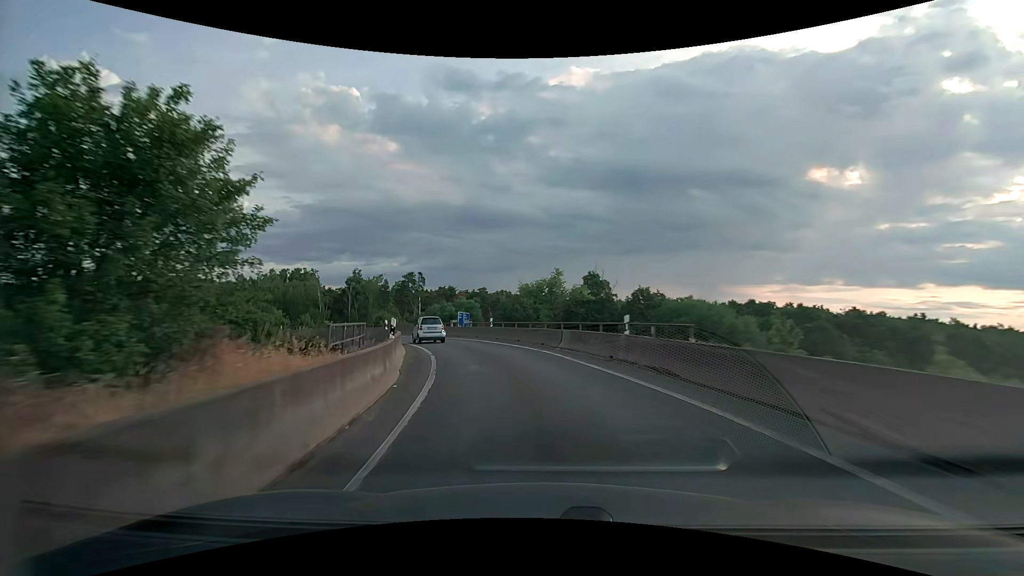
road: motorway_link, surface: asphalt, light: Day
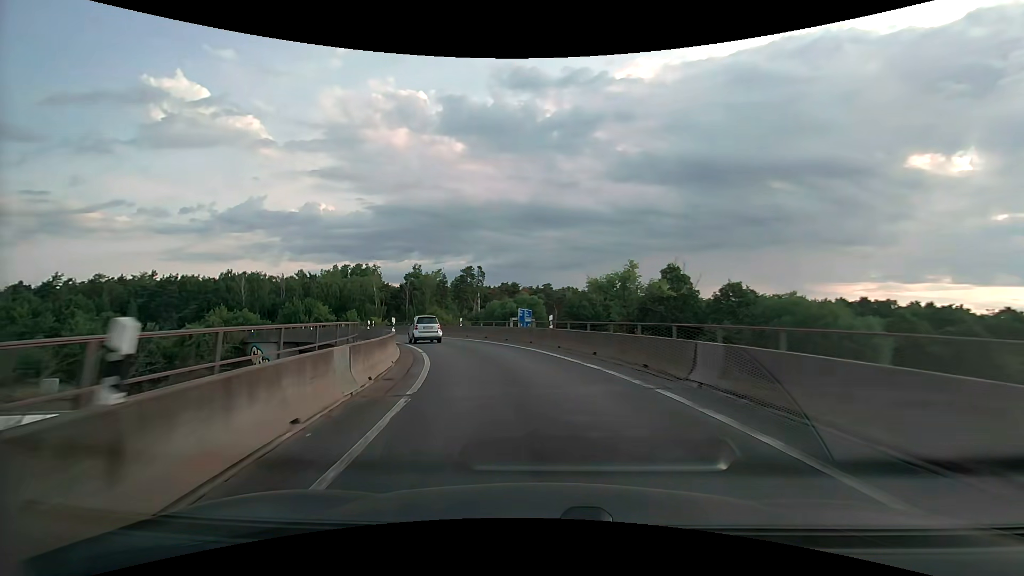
(-0.7, +10.5) m; -7°
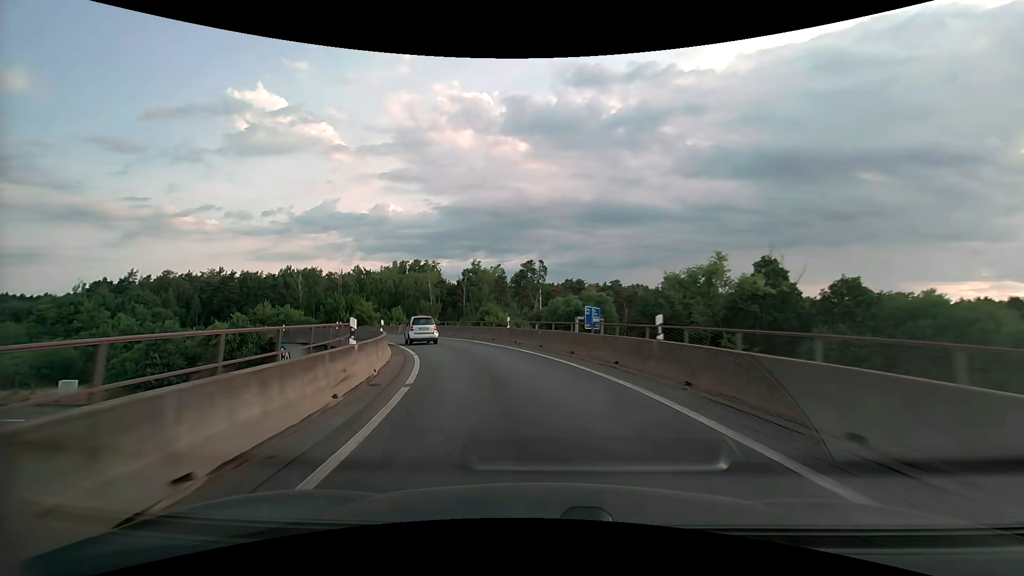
(-0.7, +10.1) m; -8°
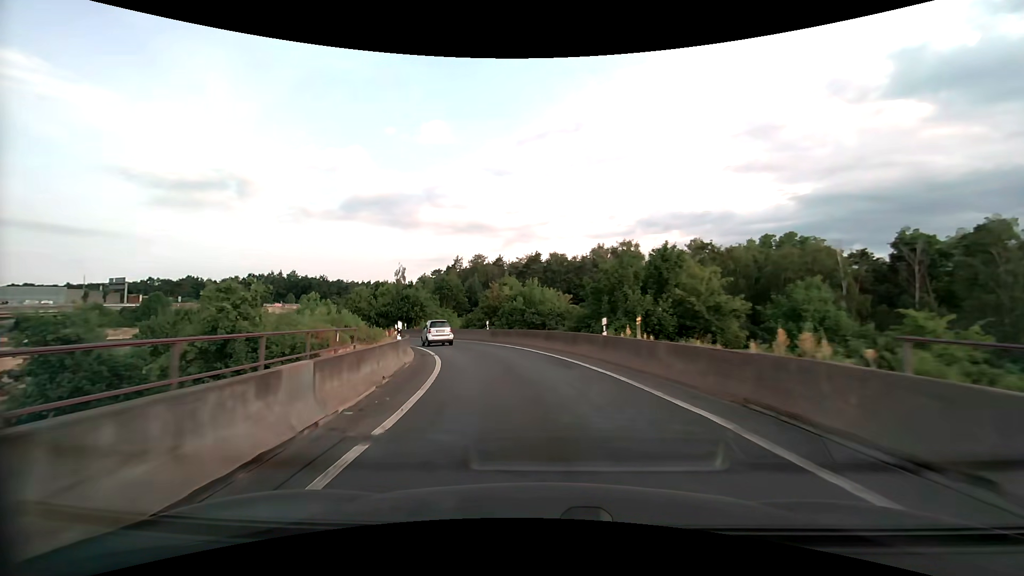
(-14.8, +43.8) m; -38°
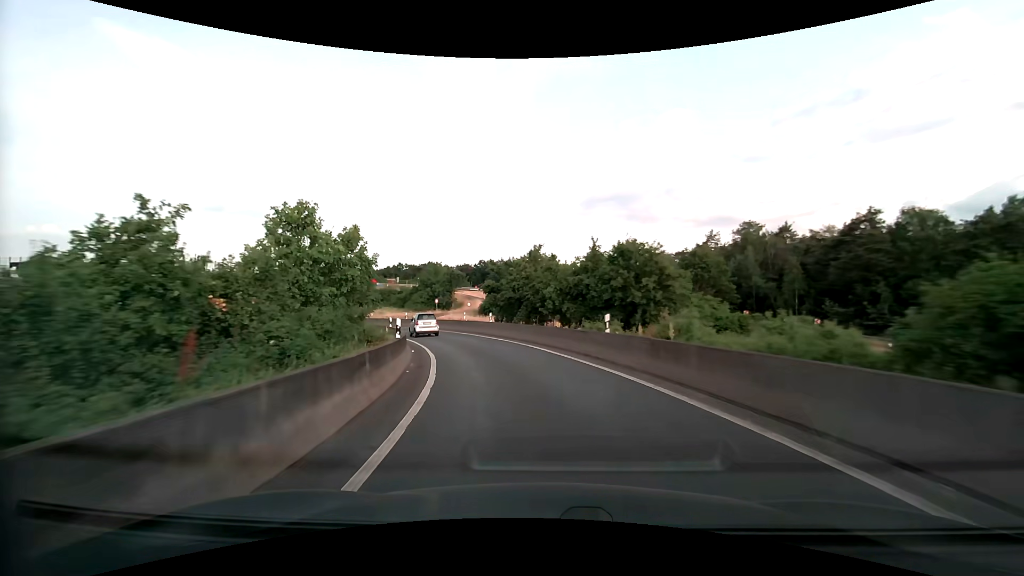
(-8.5, +36.3) m; -26°
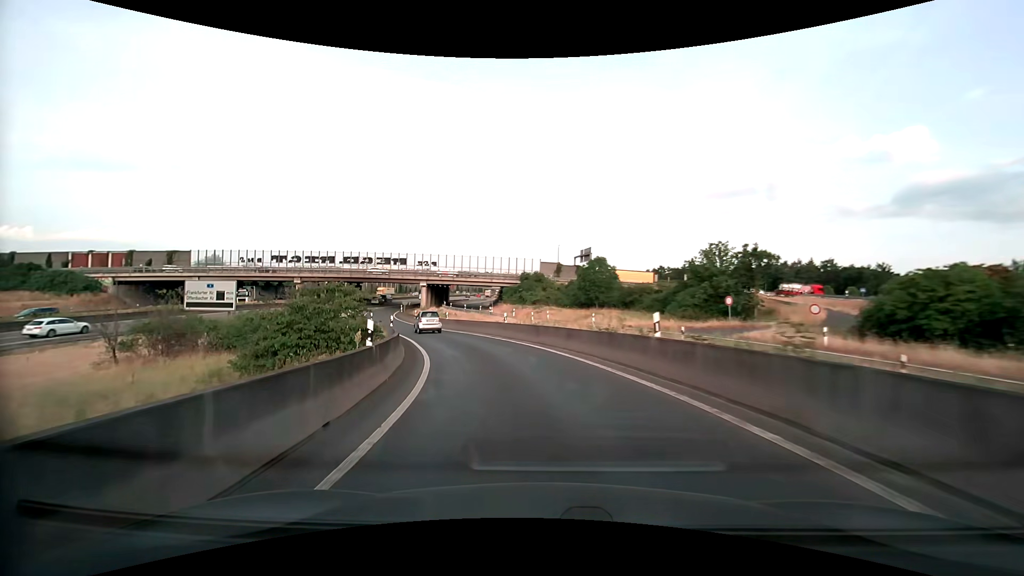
(-9.4, +37.6) m; -29°
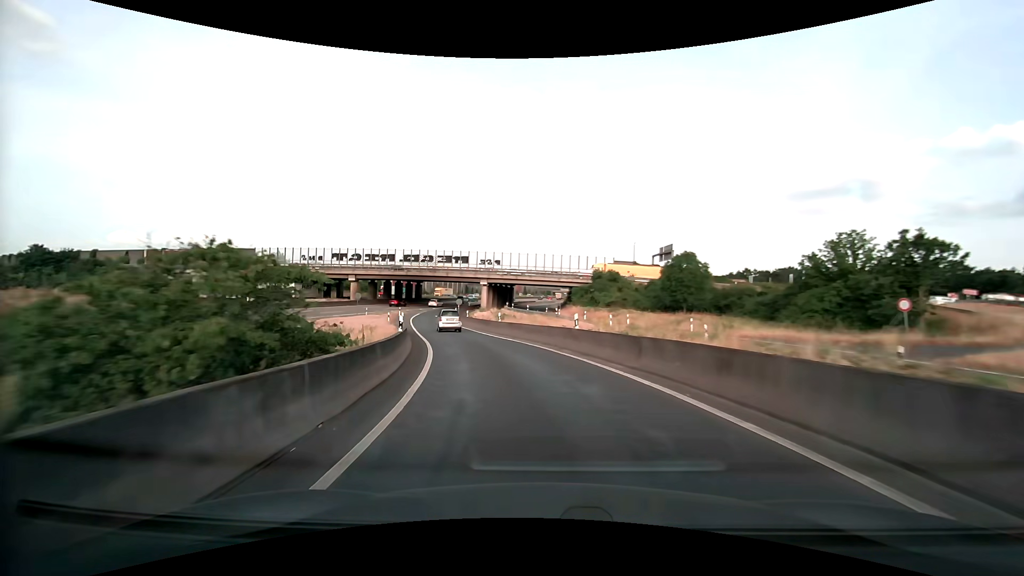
(-0.7, +10.0) m; -8°
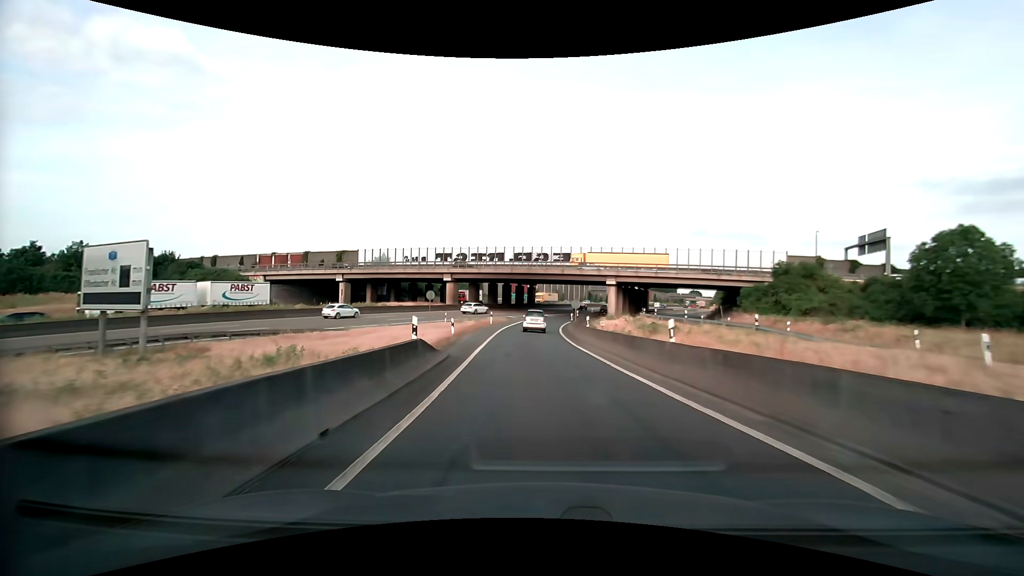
(-2.7, +20.1) m; -14°
(0, +10) (-1, +20) (-1, +30) (-1, +40) (0, +50) (+1, +60) (+3, +70) (+6, +79) (+8, +89) (+12, +98) m
